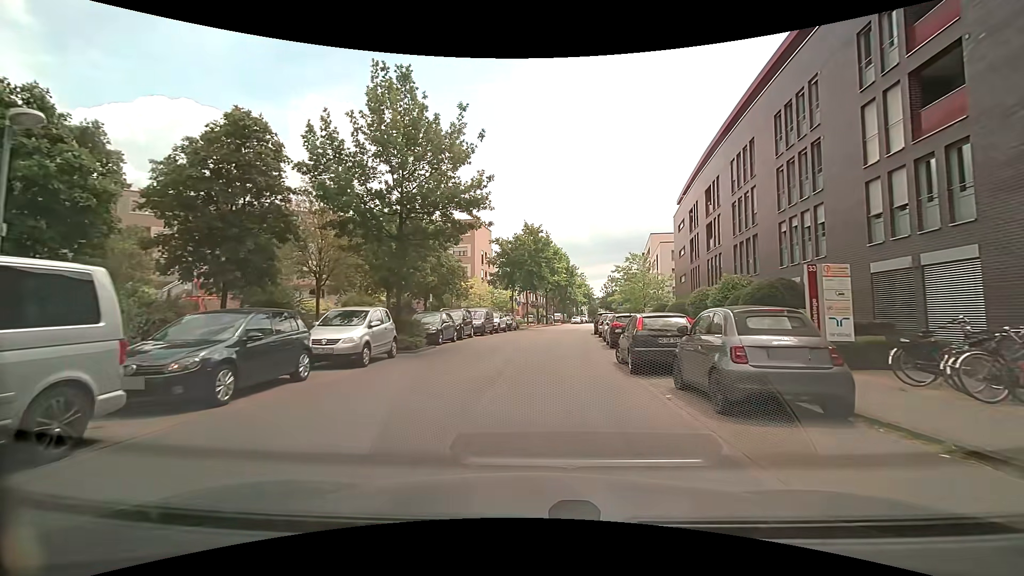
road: residential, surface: asphalt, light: Day
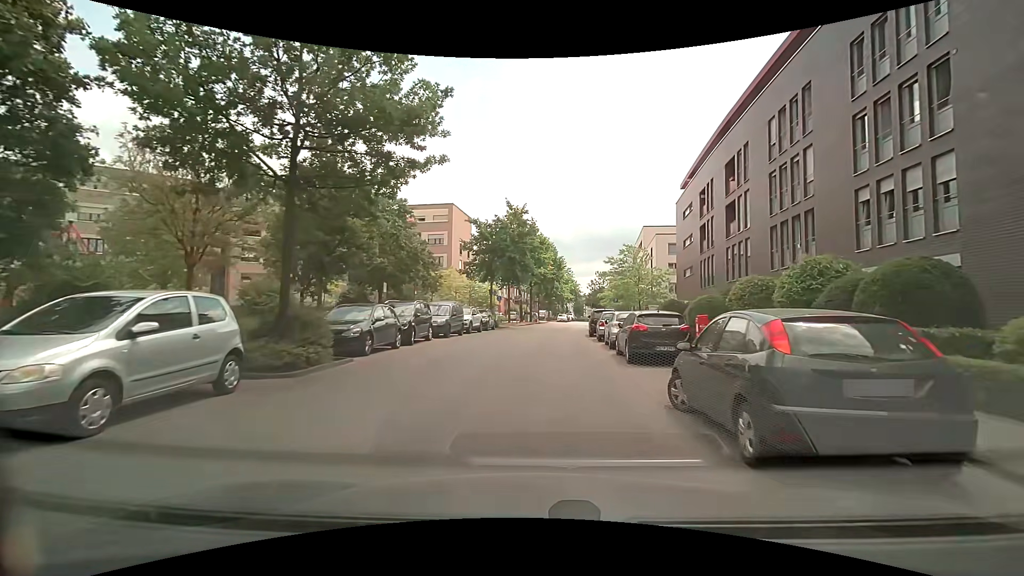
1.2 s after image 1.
(+0.1, +7.5) m; +2°
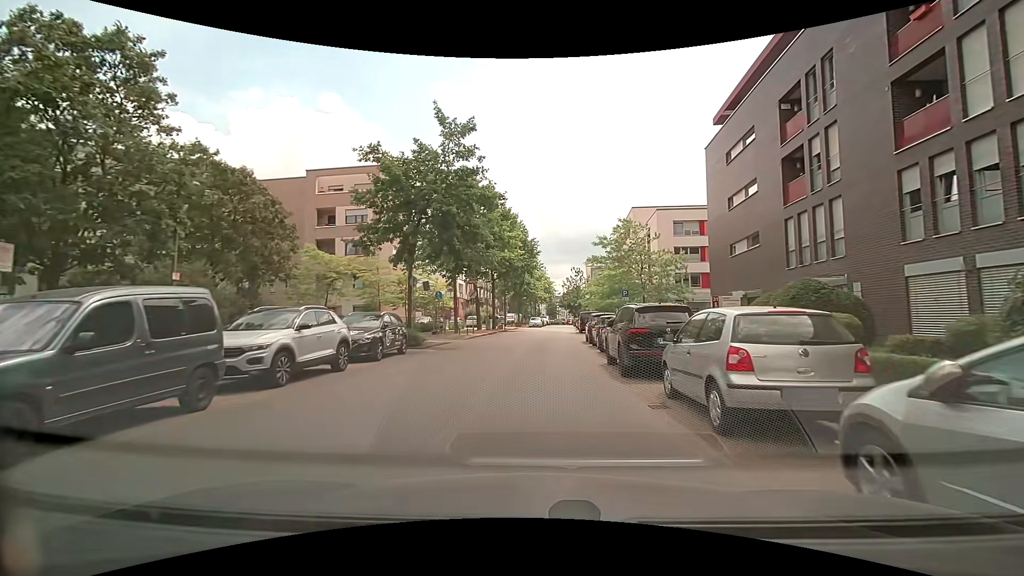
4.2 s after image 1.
(+0.8, +18.8) m; +4°
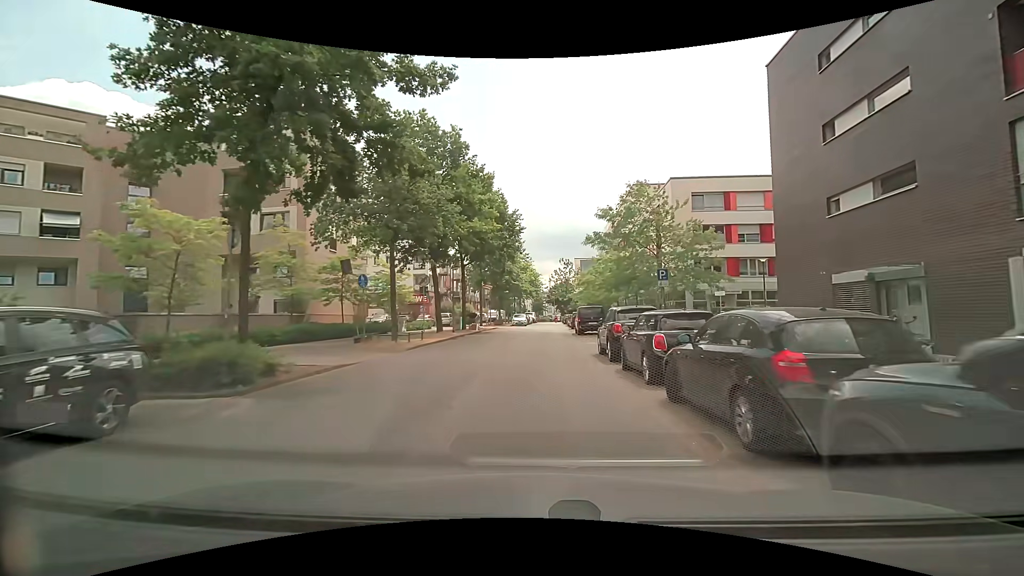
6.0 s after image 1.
(+0.3, +11.8) m; +2°
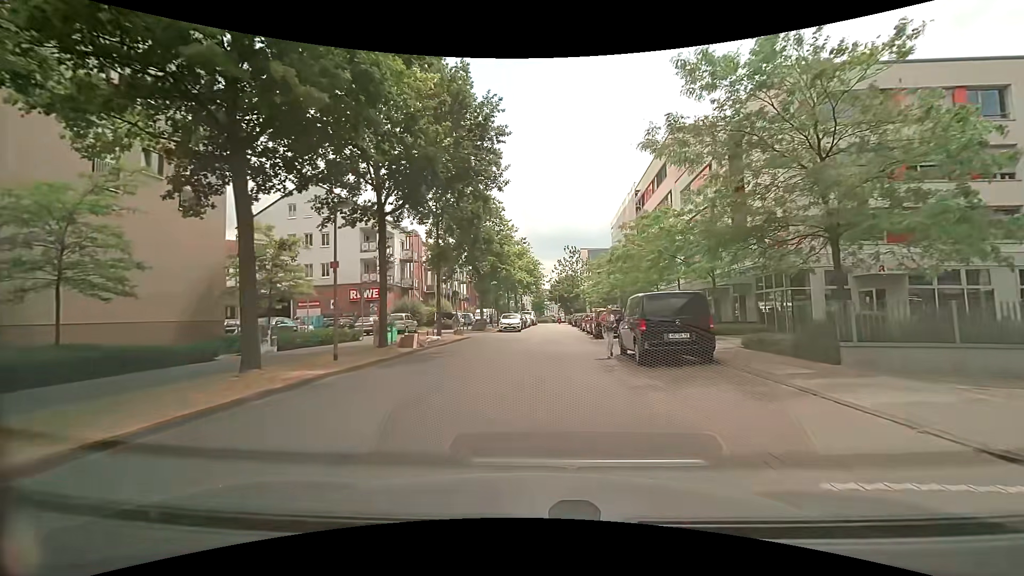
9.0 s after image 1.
(+0.2, +20.1) m; 0°
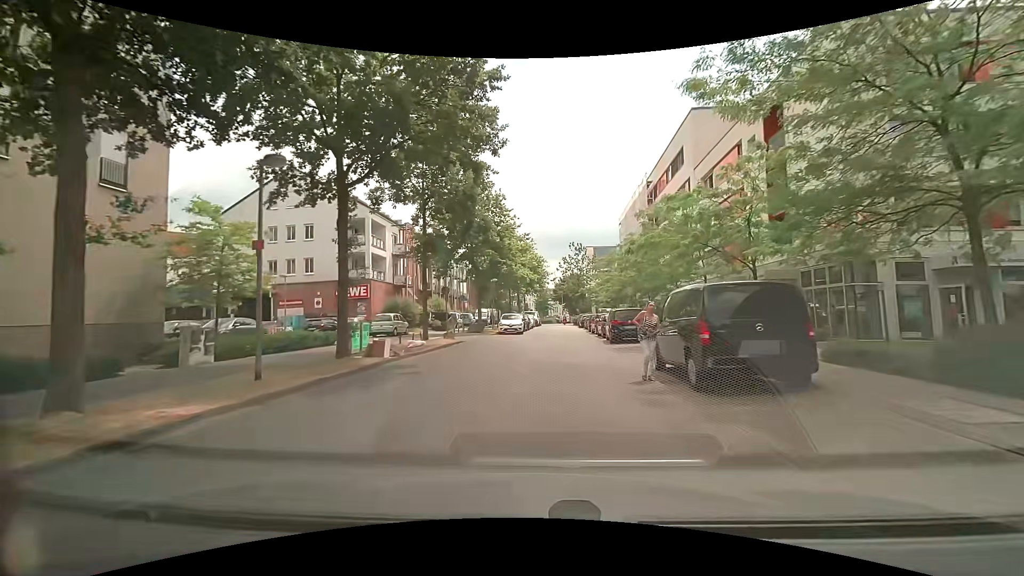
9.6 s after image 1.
(0.0, +4.3) m; 0°
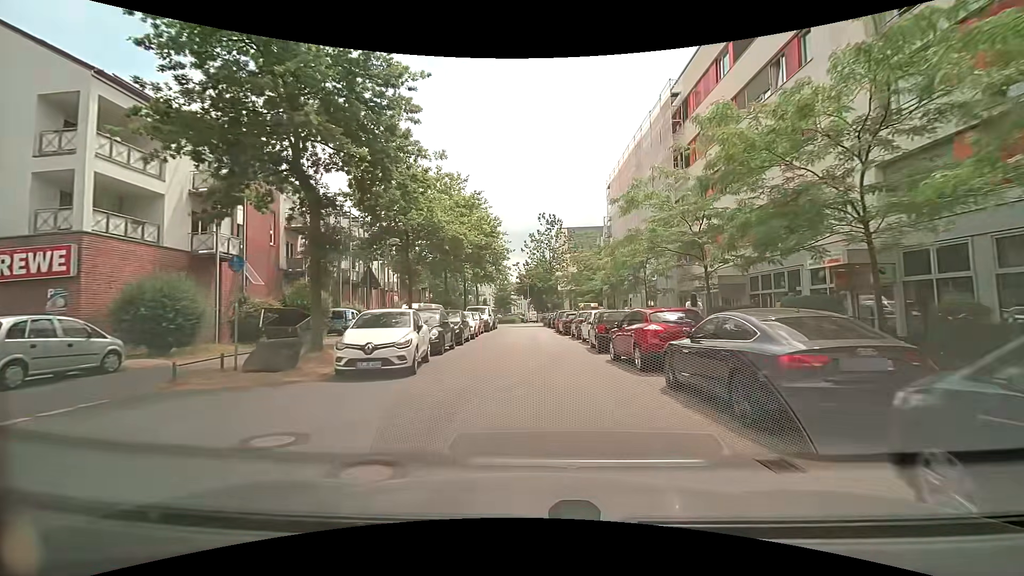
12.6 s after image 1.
(+0.6, +23.9) m; +4°
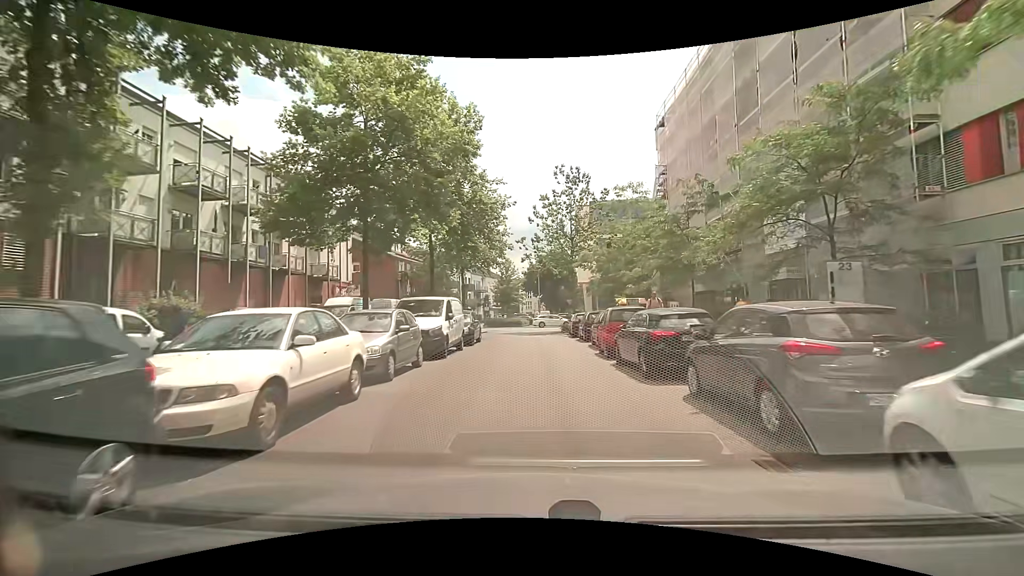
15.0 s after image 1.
(-0.3, +20.4) m; -1°
